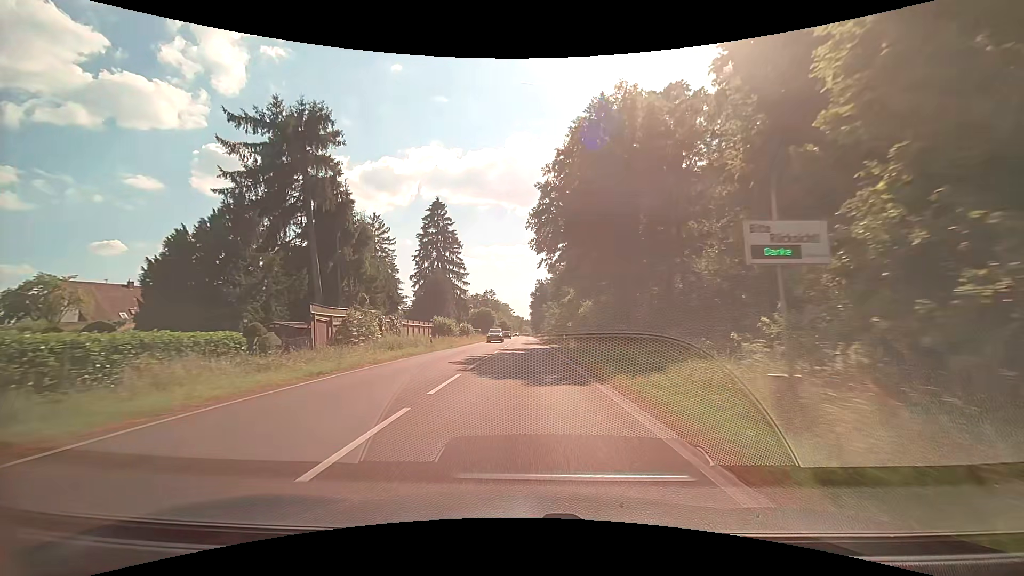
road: secondary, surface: asphalt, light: Day
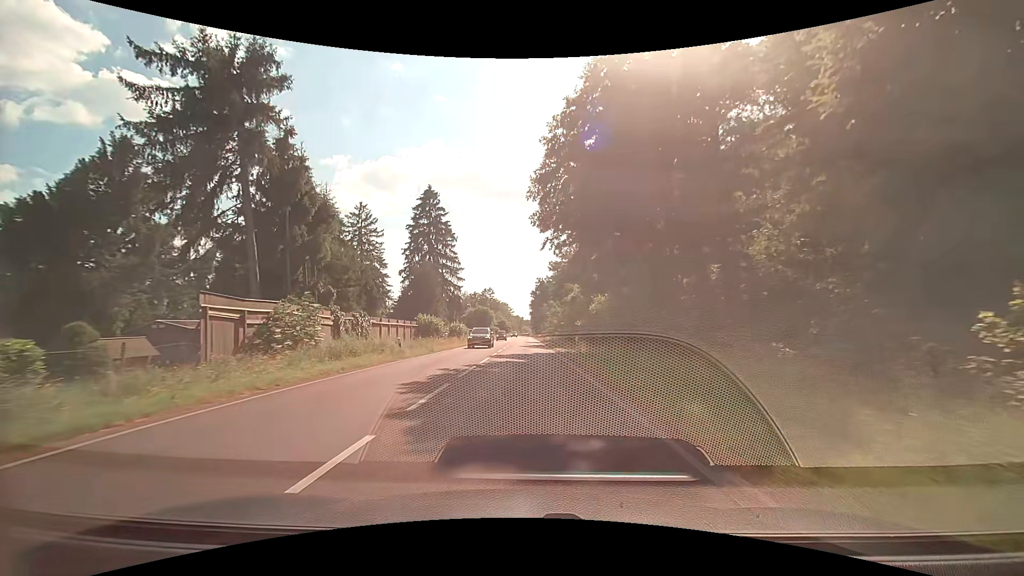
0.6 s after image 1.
(0.0, +8.2) m; 0°
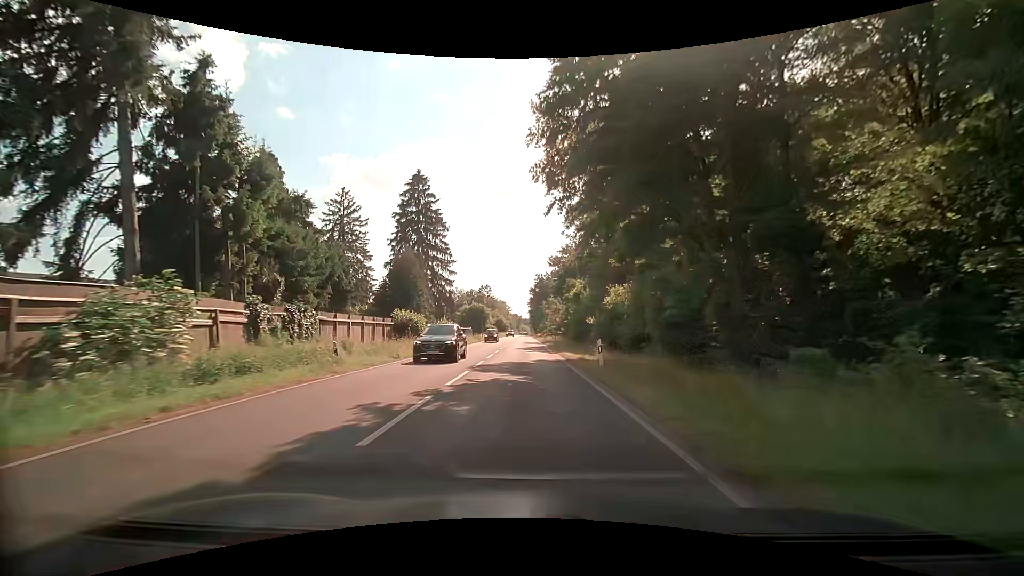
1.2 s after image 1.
(0.0, +8.3) m; 0°
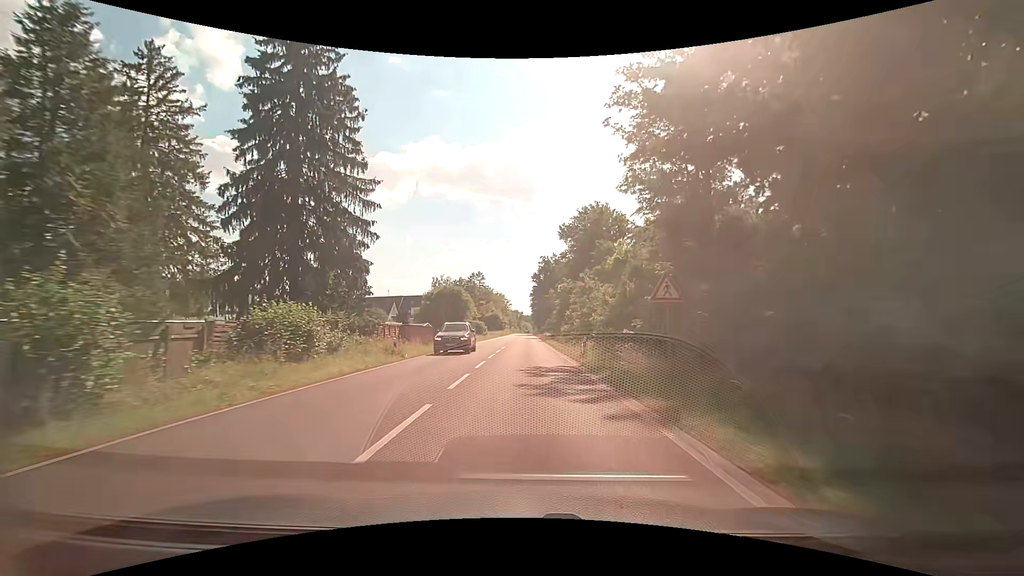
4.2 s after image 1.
(+0.3, +43.5) m; 0°
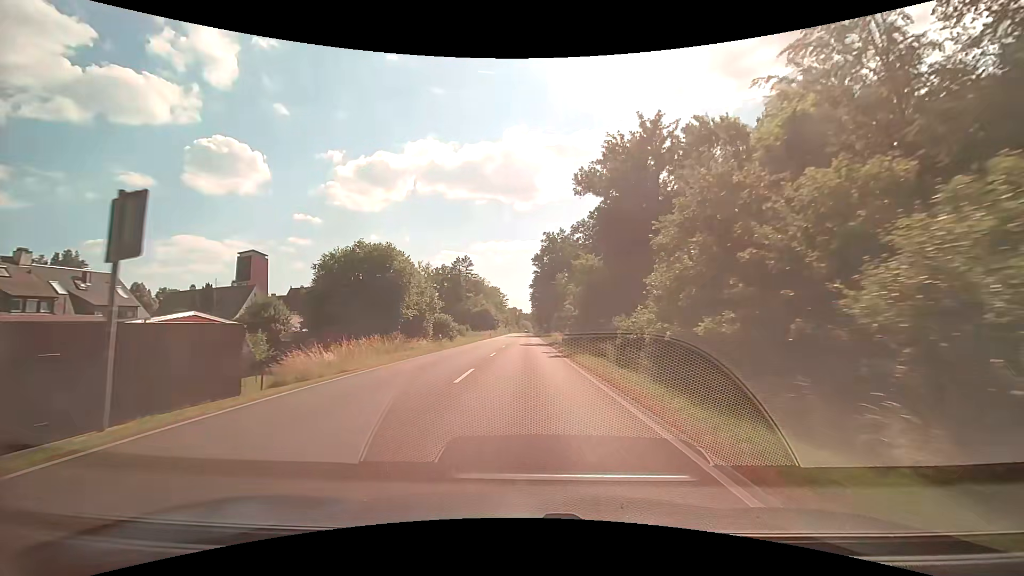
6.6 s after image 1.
(+0.2, +36.9) m; 0°
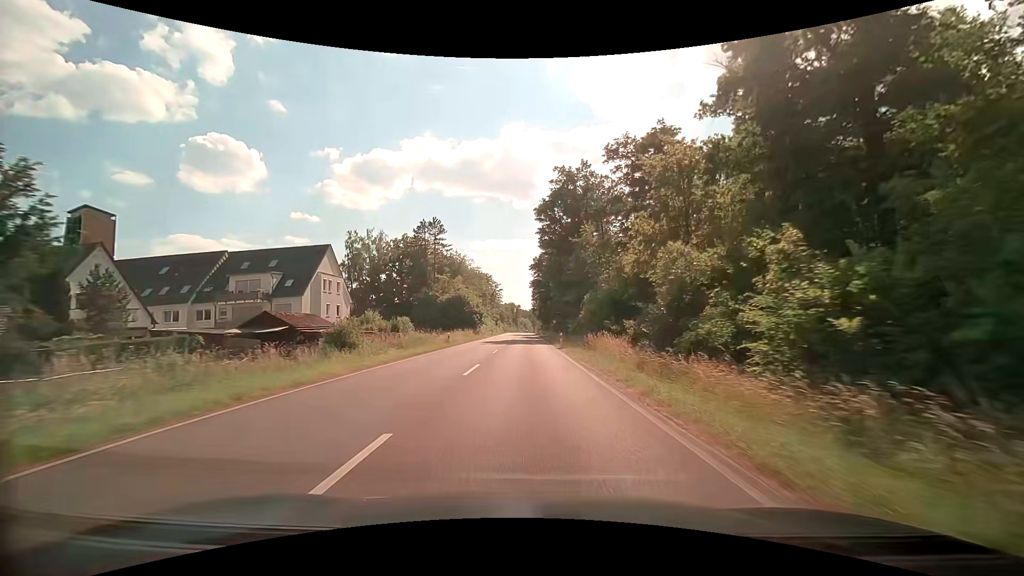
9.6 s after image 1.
(+0.2, +46.6) m; 0°
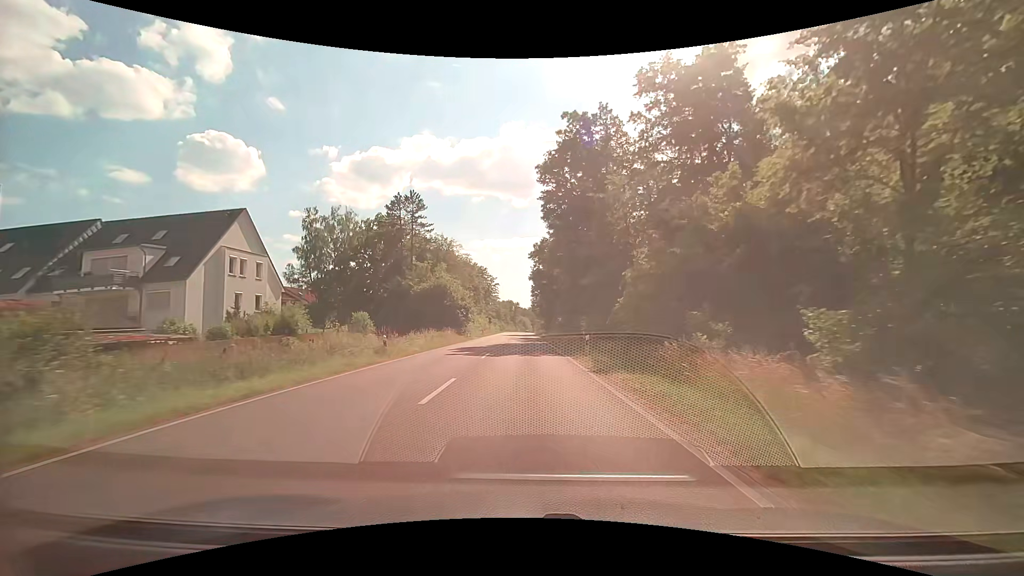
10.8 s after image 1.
(+0.1, +17.7) m; 0°
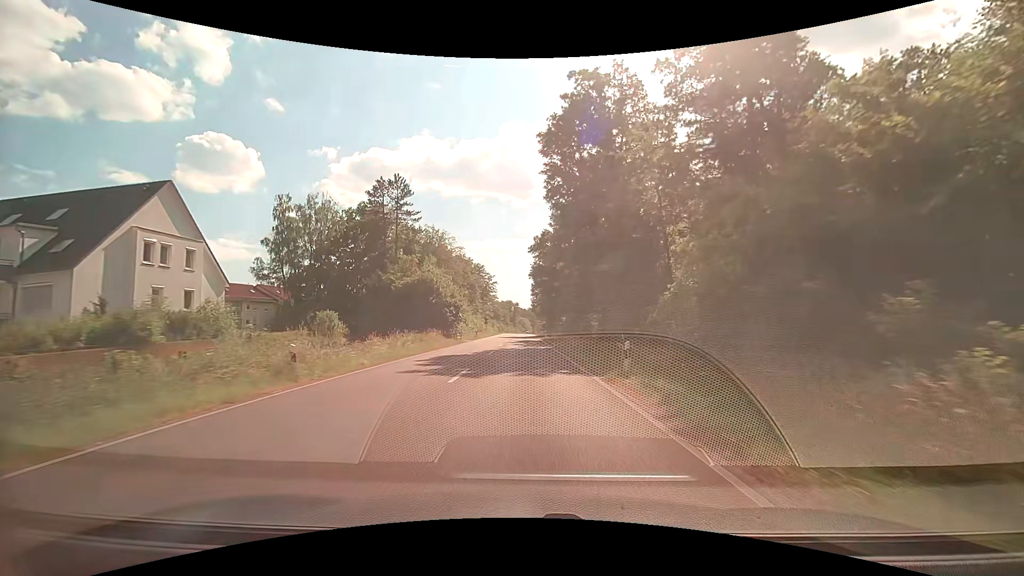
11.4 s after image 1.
(+0.1, +8.7) m; 0°
(0, +10) (0, +20) (0, +30) (0, +40) (0, +50) (0, +60) (0, +70) (0, +80) (0, +90) (0, +100) m
